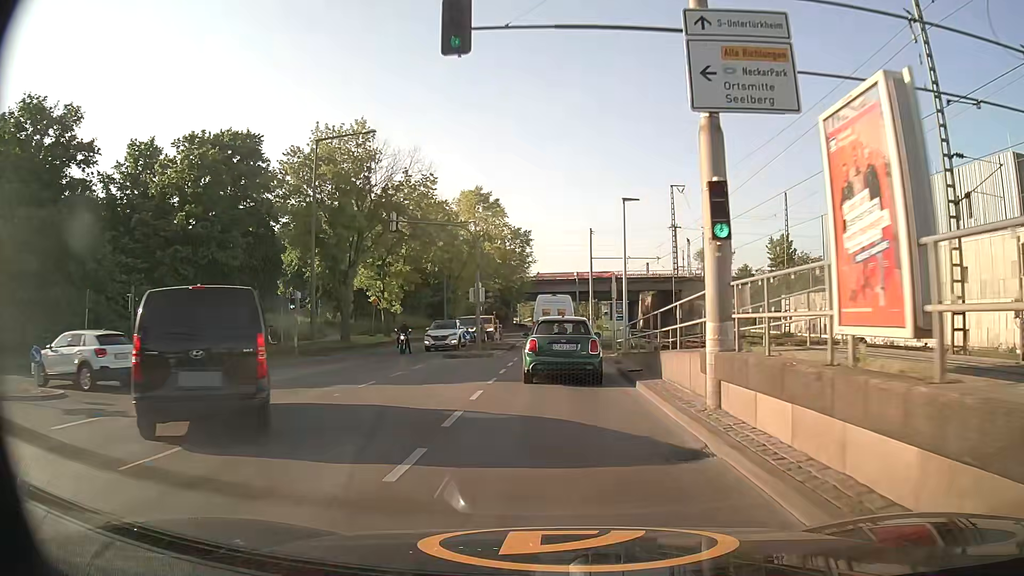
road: secondary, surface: asphalt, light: Day
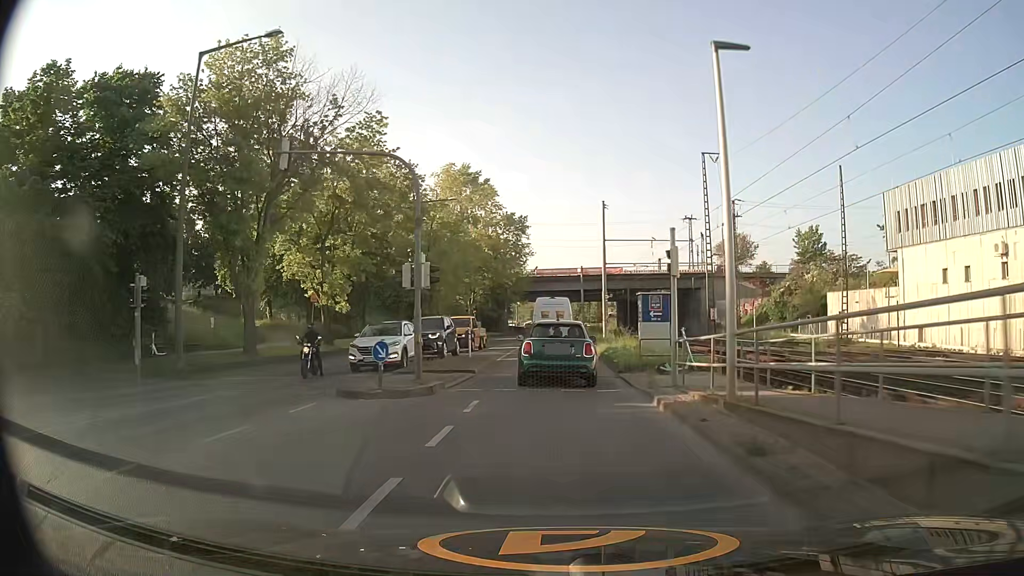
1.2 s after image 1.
(0.0, +13.4) m; 0°
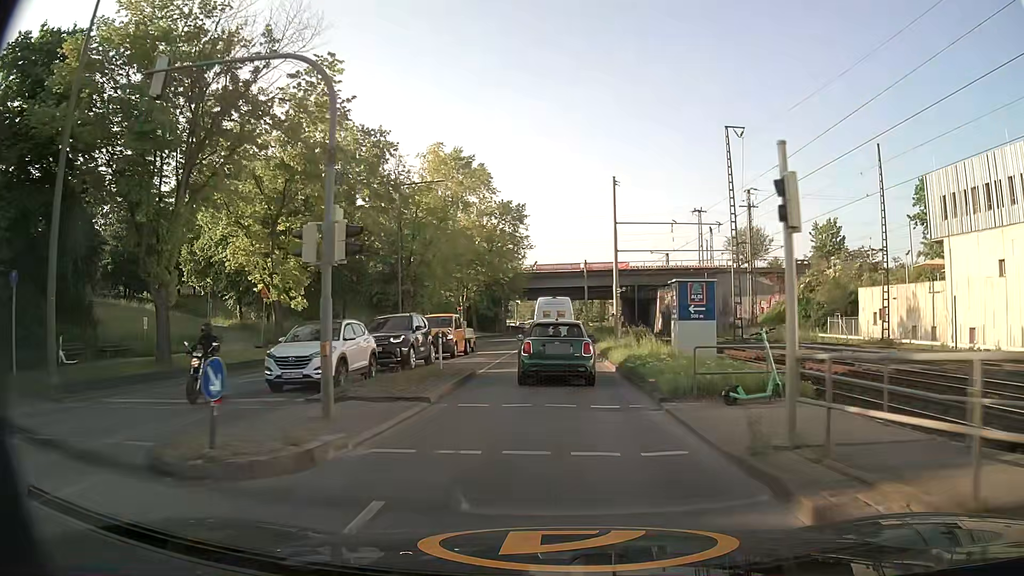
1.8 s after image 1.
(0.0, +6.9) m; 0°
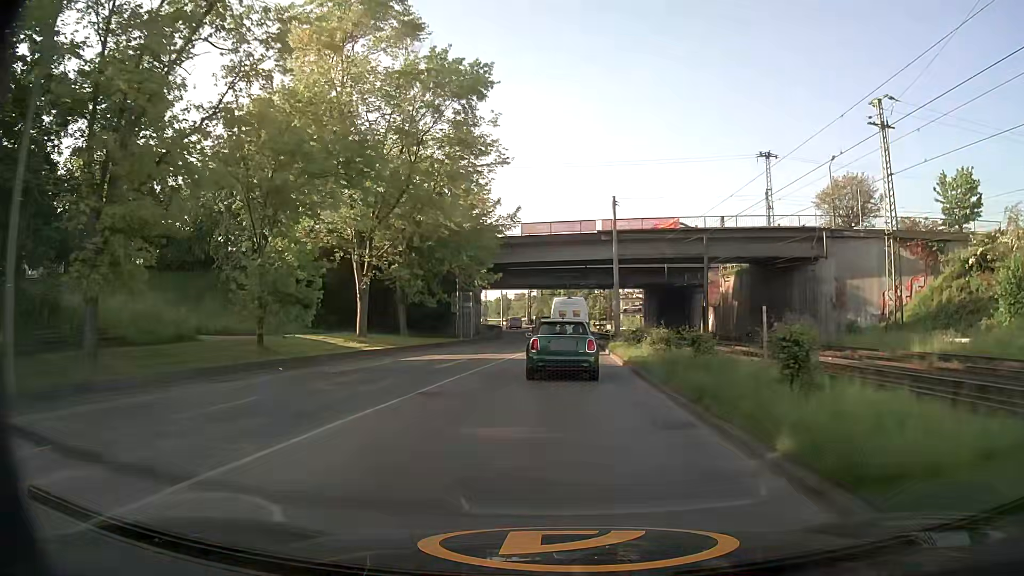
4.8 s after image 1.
(0.0, +36.0) m; 0°
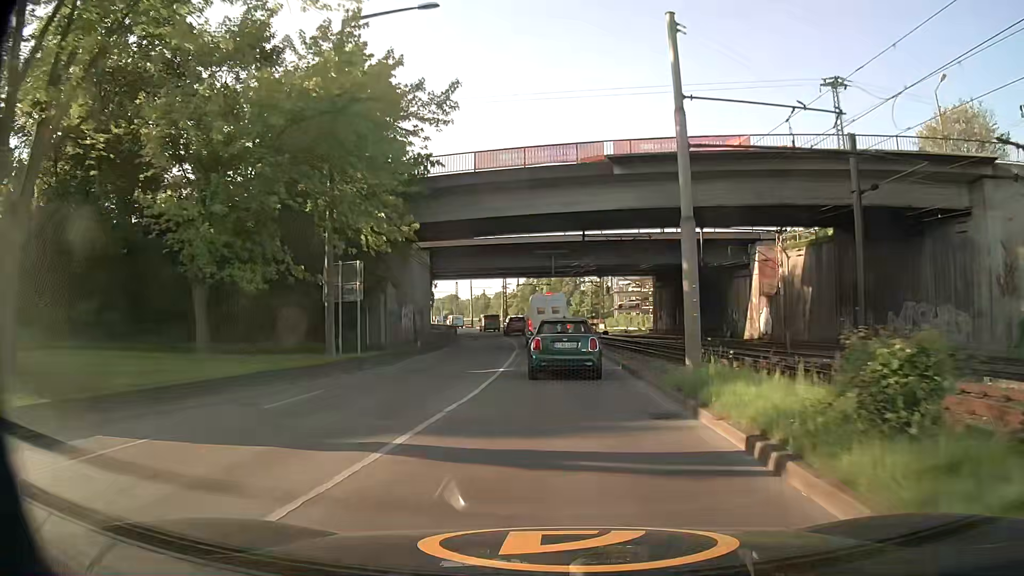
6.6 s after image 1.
(+0.2, +22.8) m; +1°
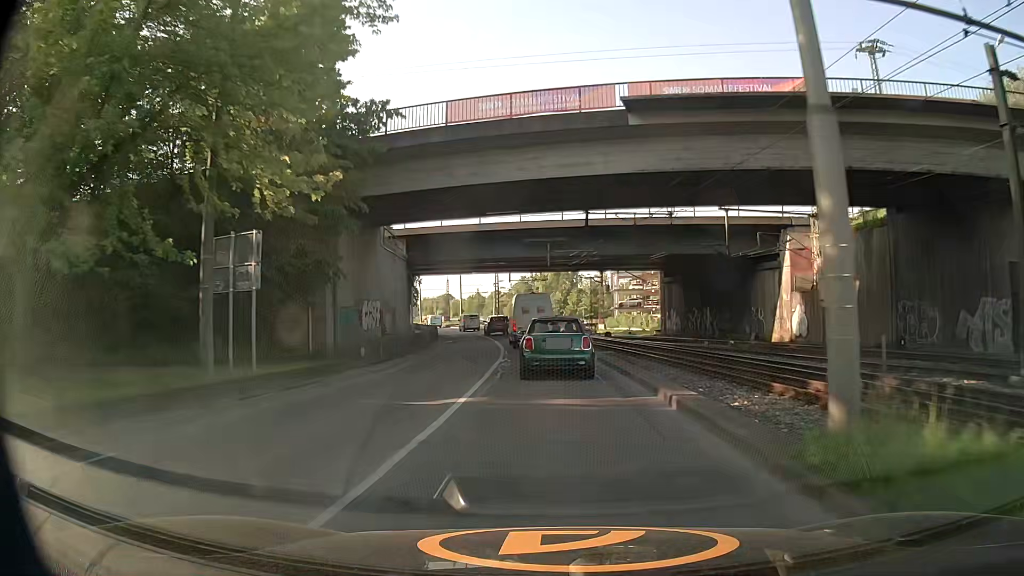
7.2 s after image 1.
(0.0, +7.5) m; 0°
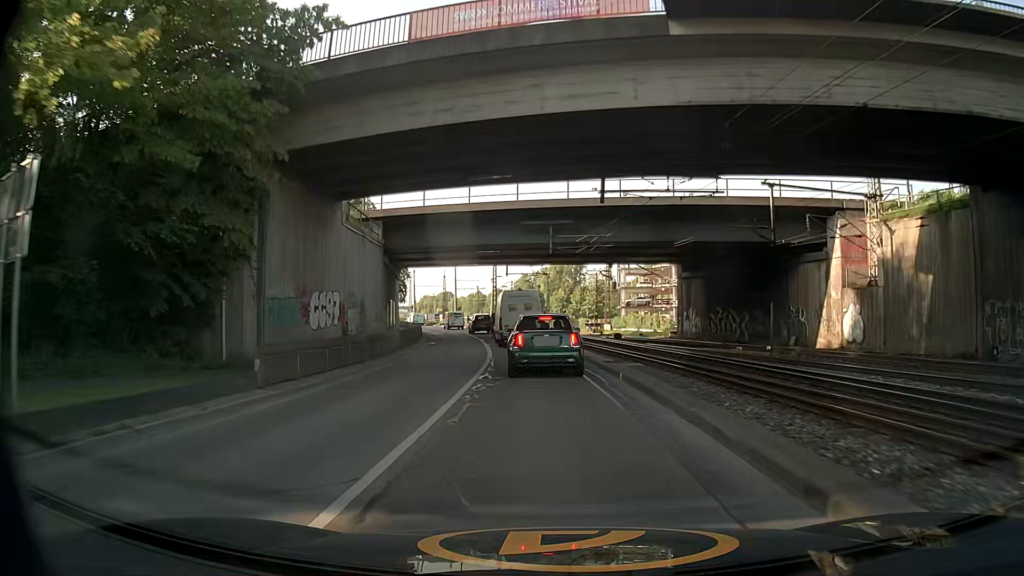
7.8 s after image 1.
(0.0, +7.4) m; +1°
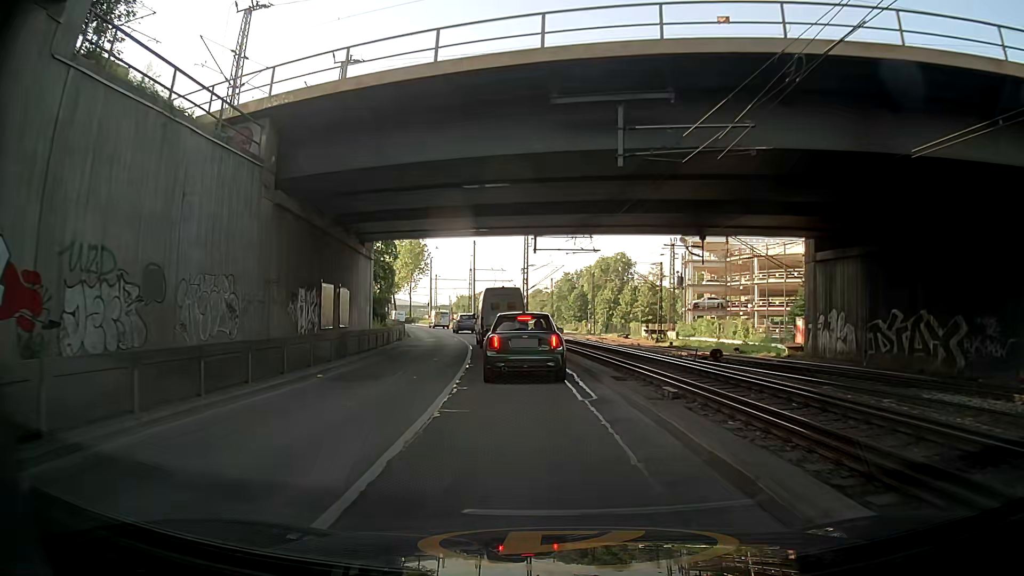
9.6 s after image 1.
(-0.7, +21.3) m; -2°
(0, +10) (-2, +20) (-3, +30) (-4, +40) (-7, +49) (-9, +59) (-12, +69) (-16, +78) (-19, +87) (-24, +96) m
